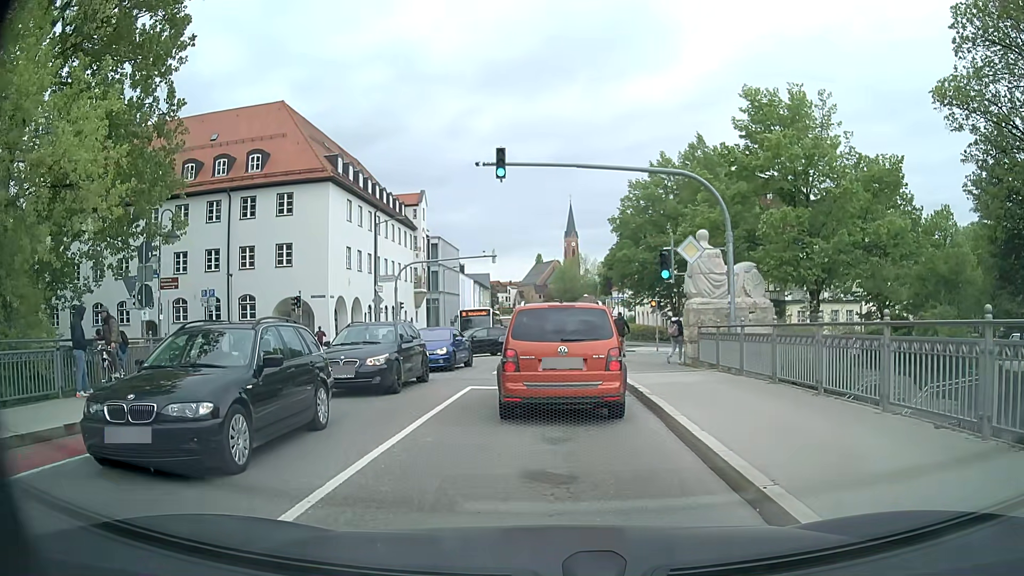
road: secondary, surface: asphalt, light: Day
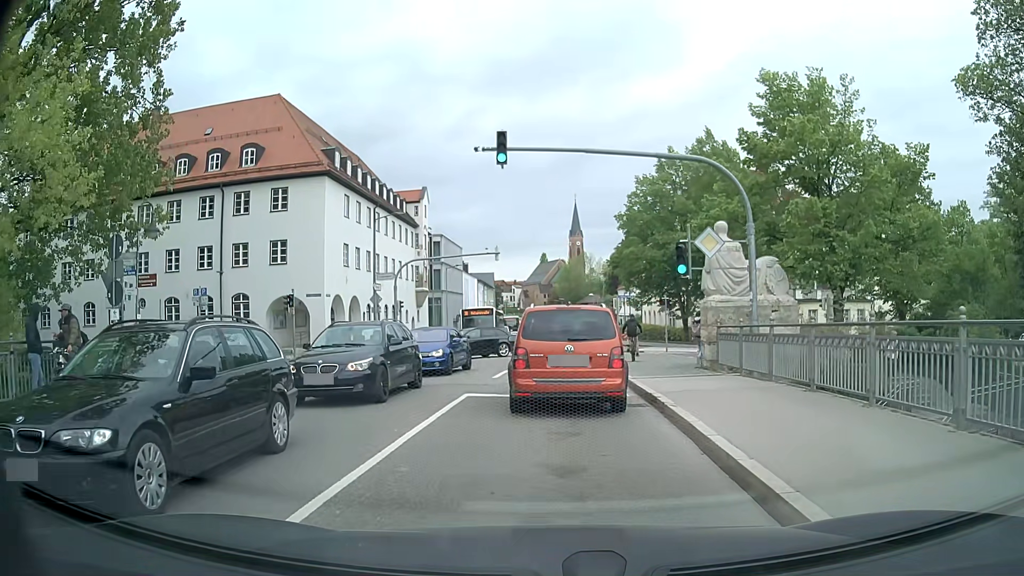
(+0.1, +1.7) m; +1°
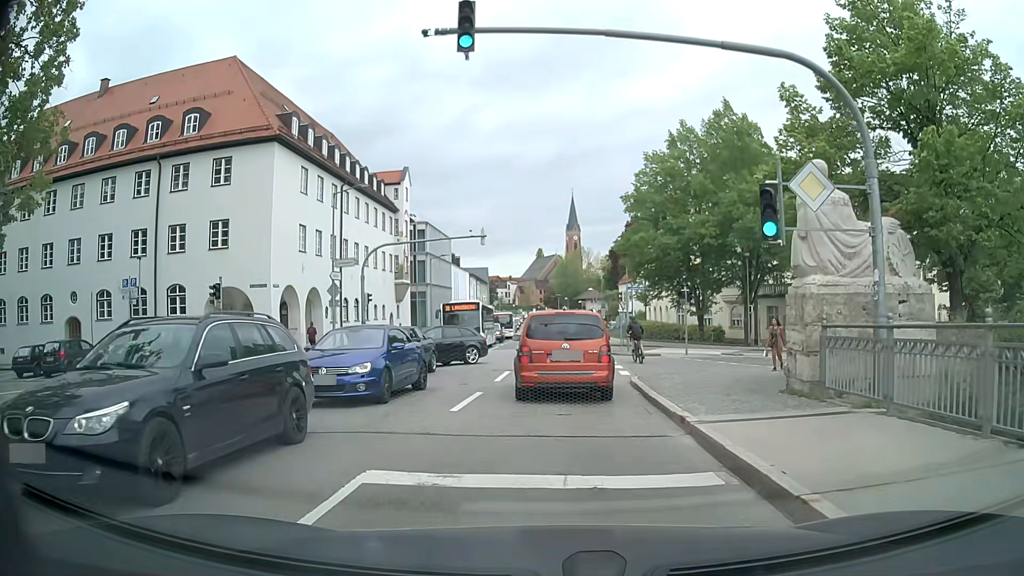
(+0.1, +7.3) m; 0°
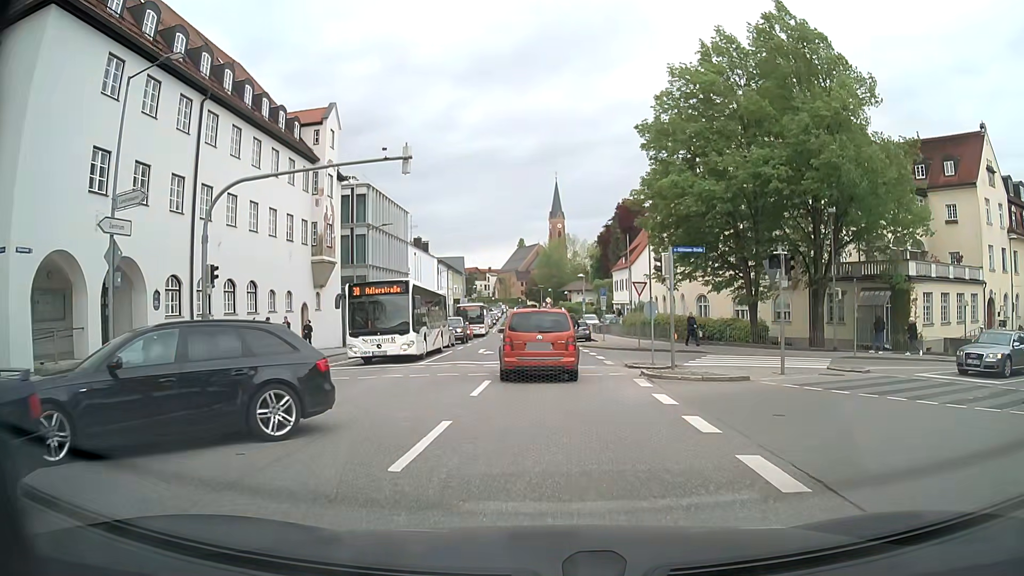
(+0.3, +16.8) m; +2°
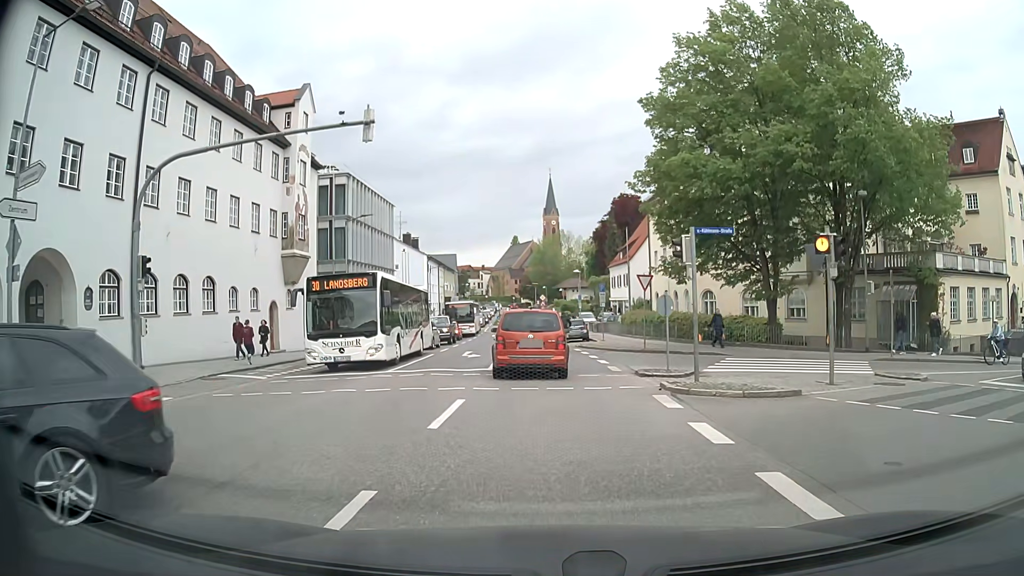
(0.0, +3.8) m; 0°
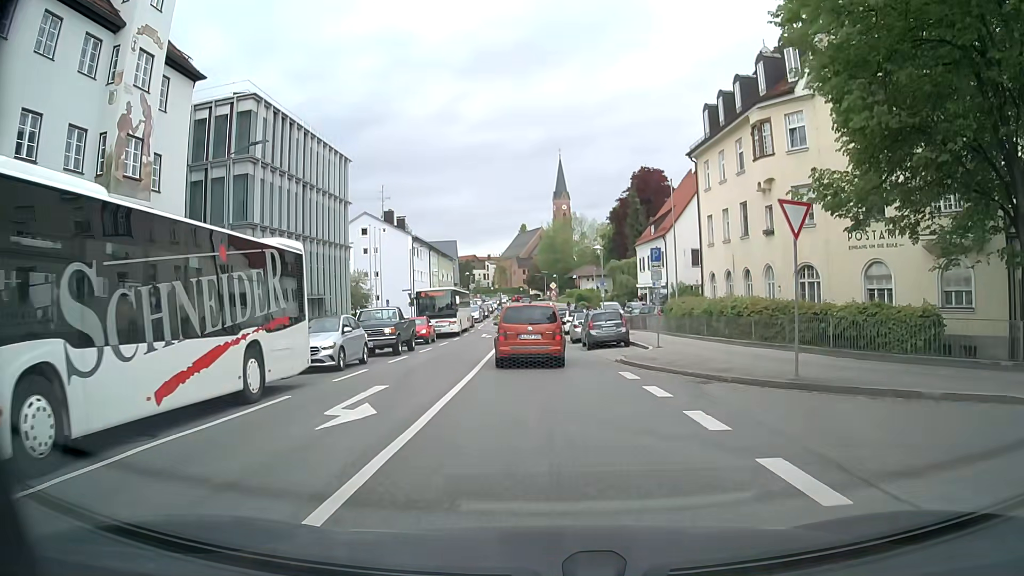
(0.0, +17.6) m; 0°
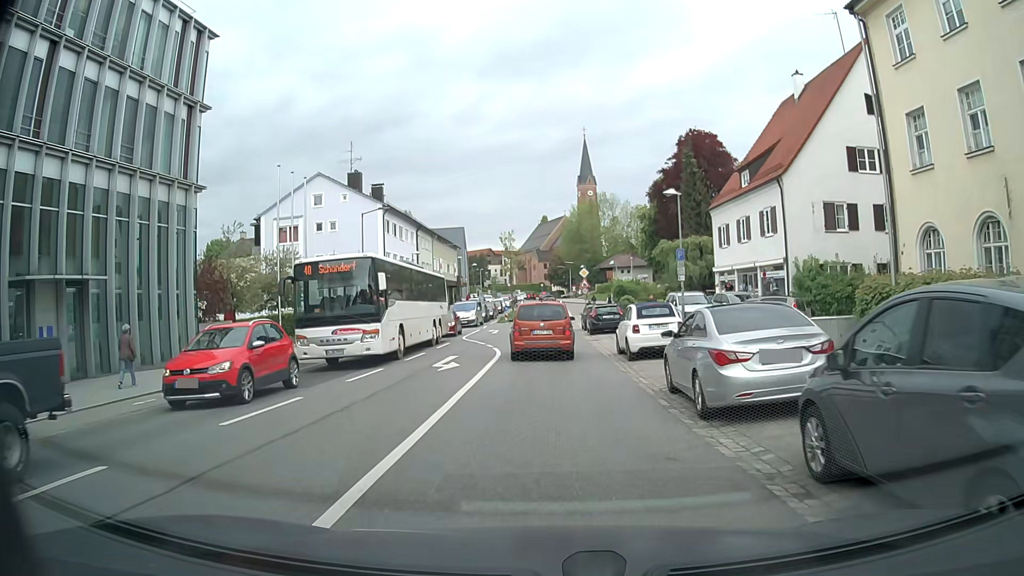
(-0.7, +24.1) m; -2°
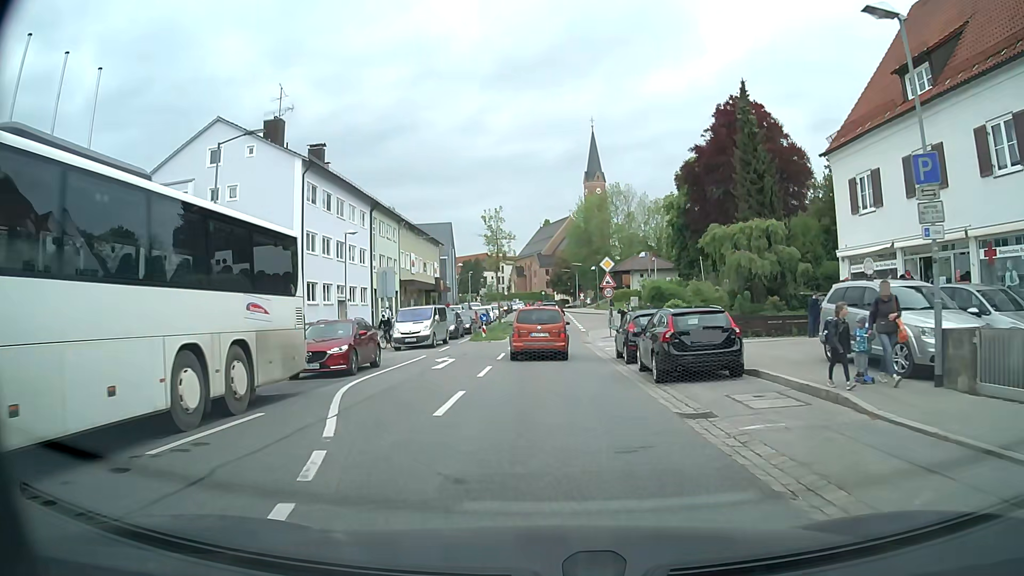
(-0.1, +20.1) m; 0°
